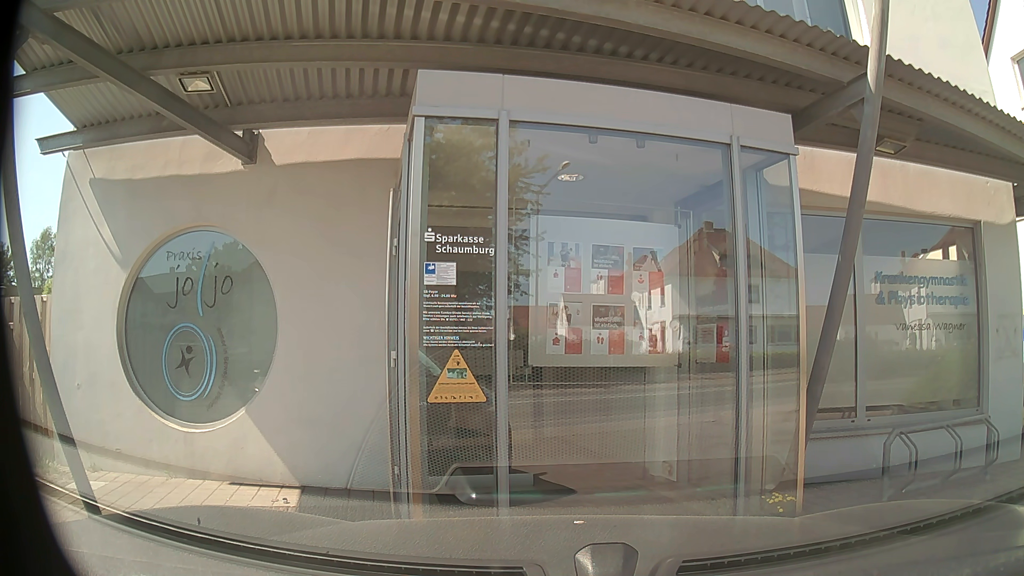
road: secondary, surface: asphalt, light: Day
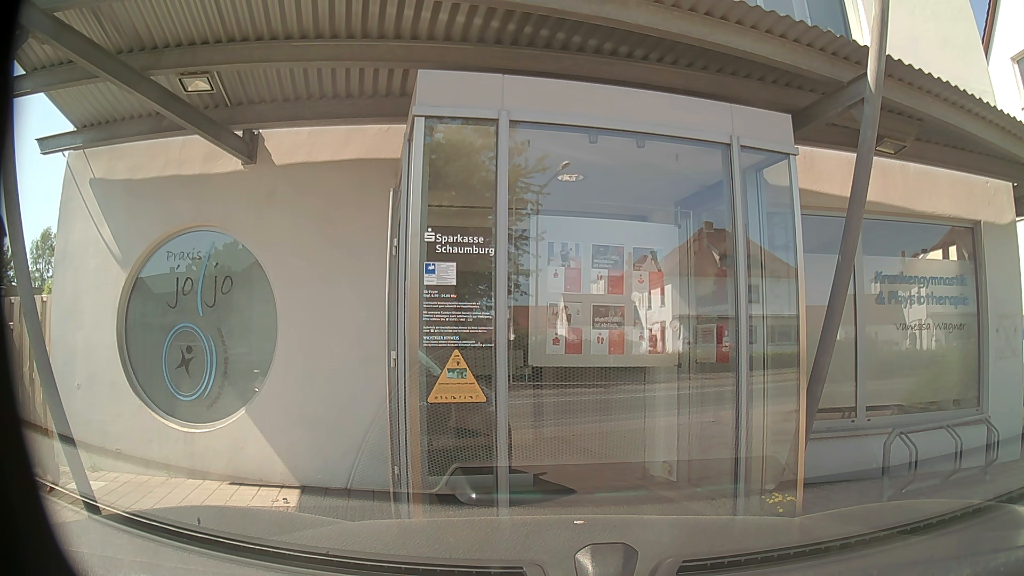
(0.0, 0.0) m; 0°
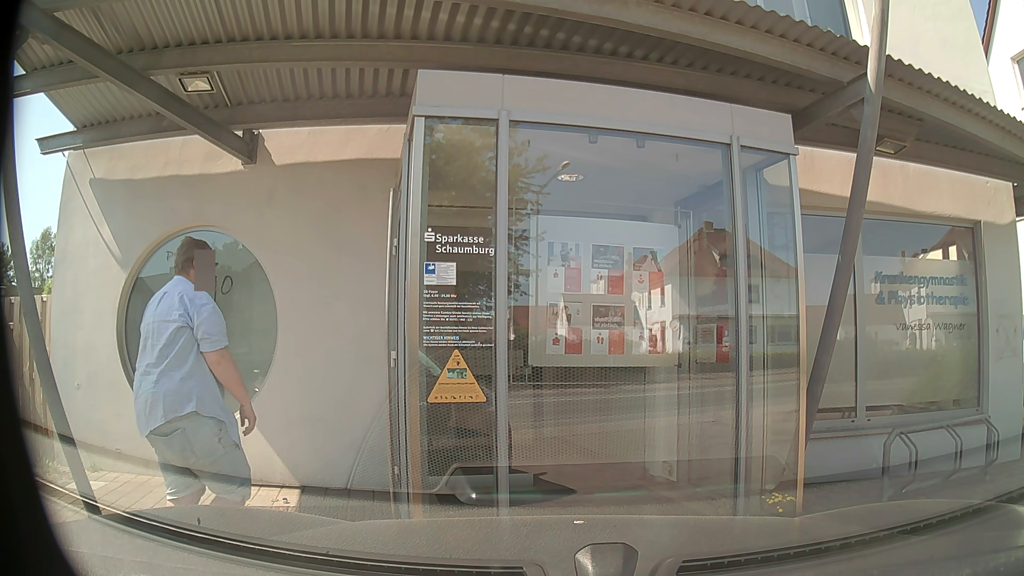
(0.0, 0.0) m; 0°
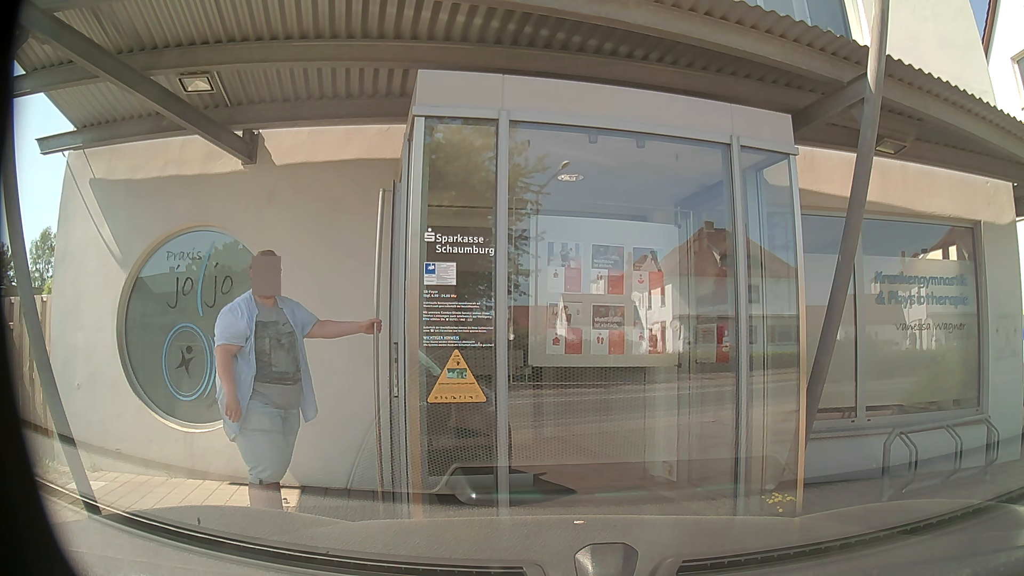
(0.0, 0.0) m; 0°
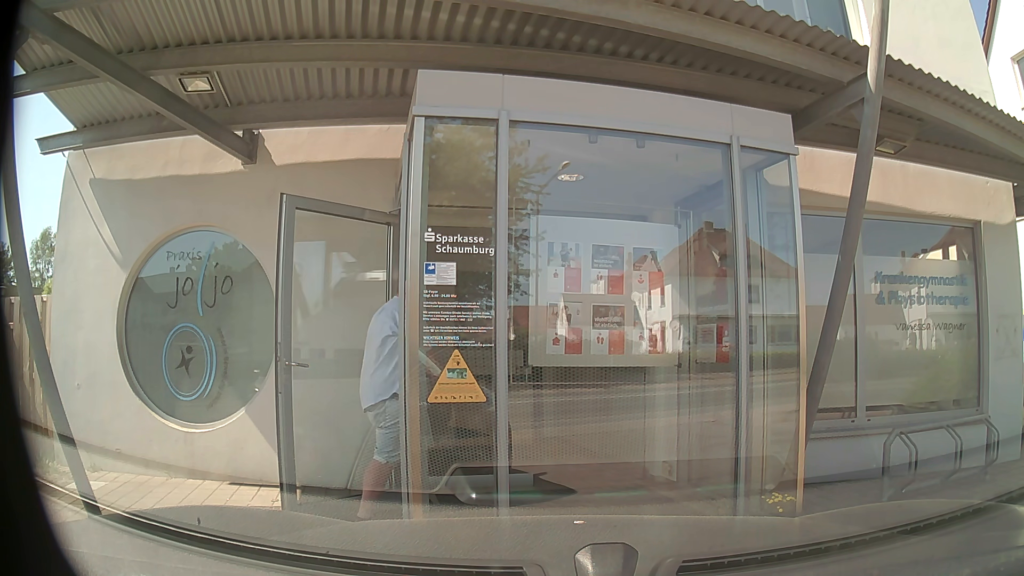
(0.0, 0.0) m; 0°
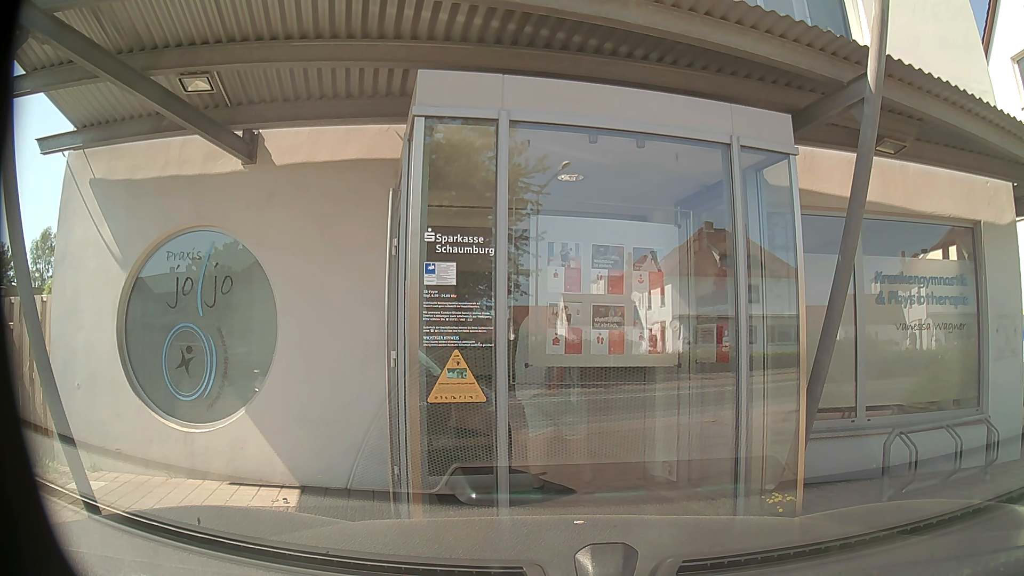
(0.0, 0.0) m; 0°
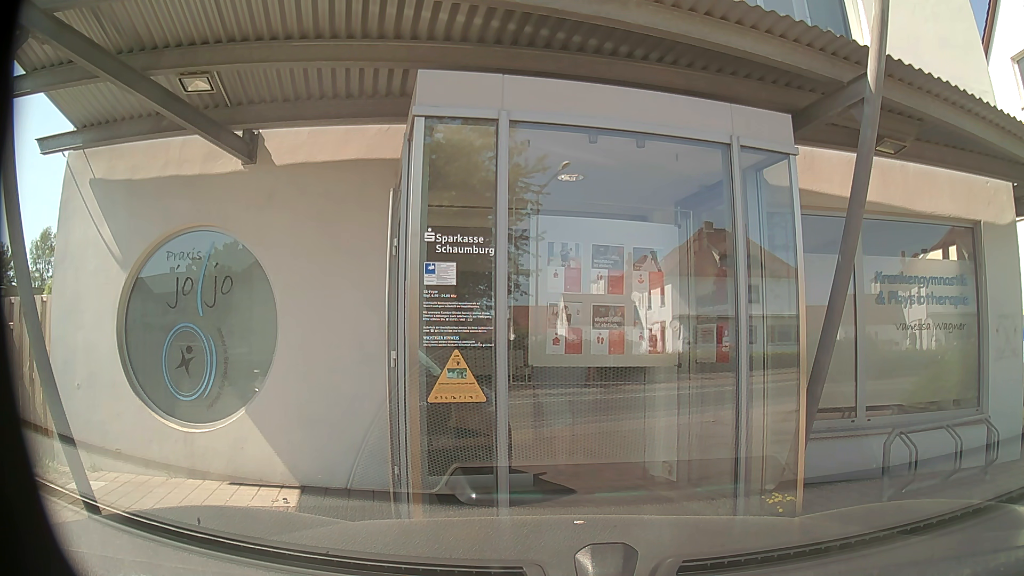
(0.0, 0.0) m; 0°
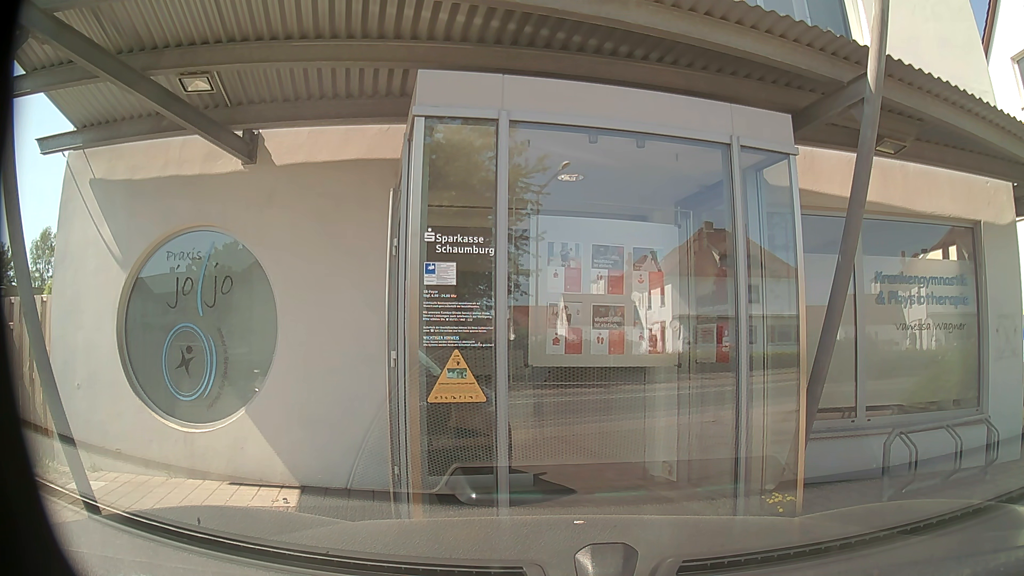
(0.0, 0.0) m; 0°
